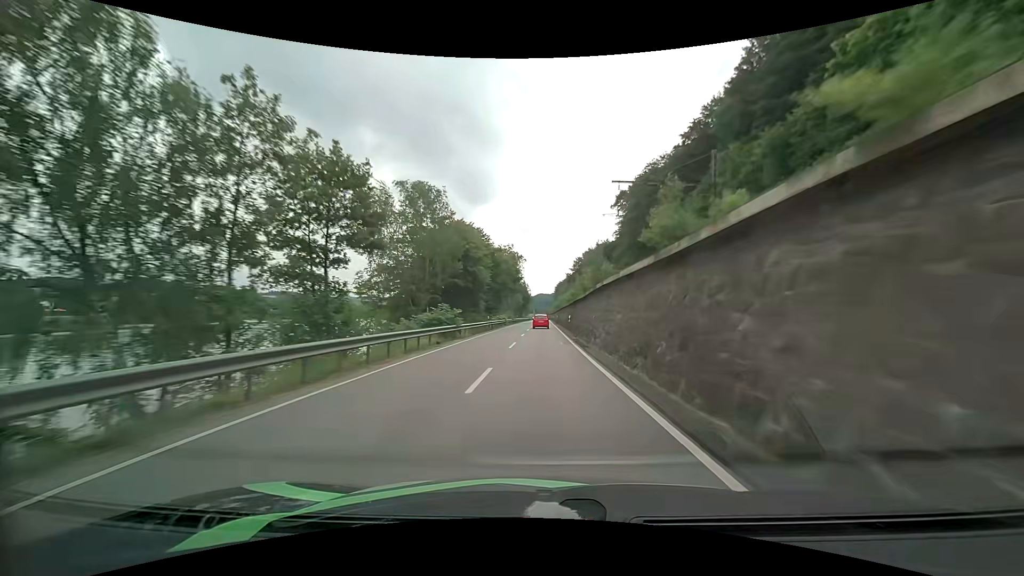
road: primary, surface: asphalt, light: Day
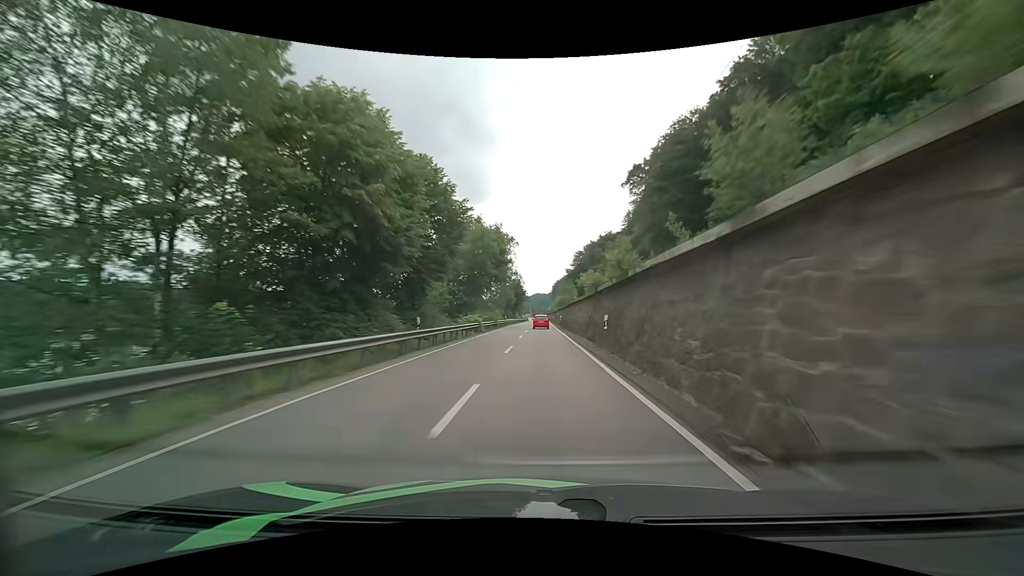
(+0.1, +26.8) m; +1°
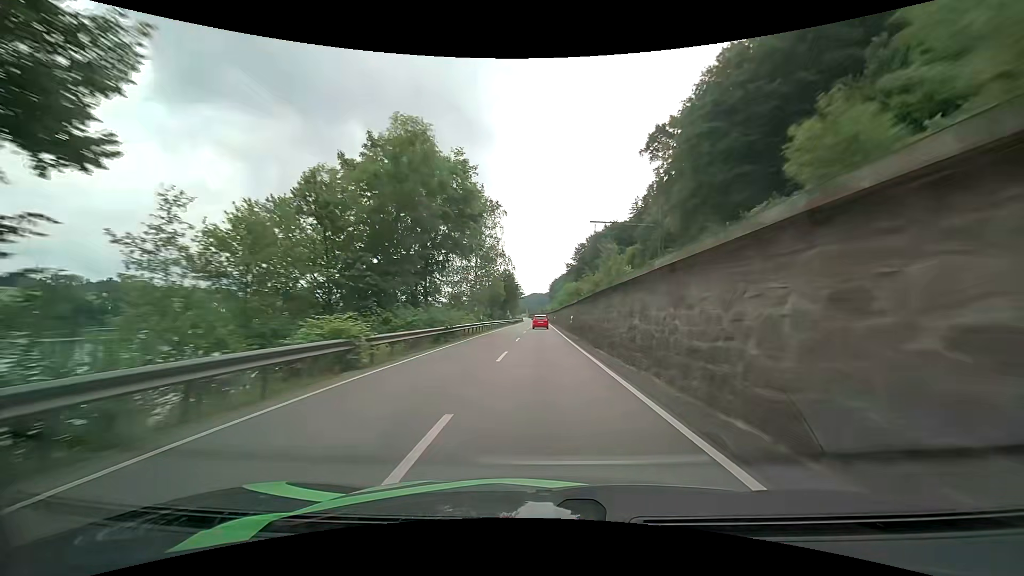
(0.0, +26.9) m; 0°
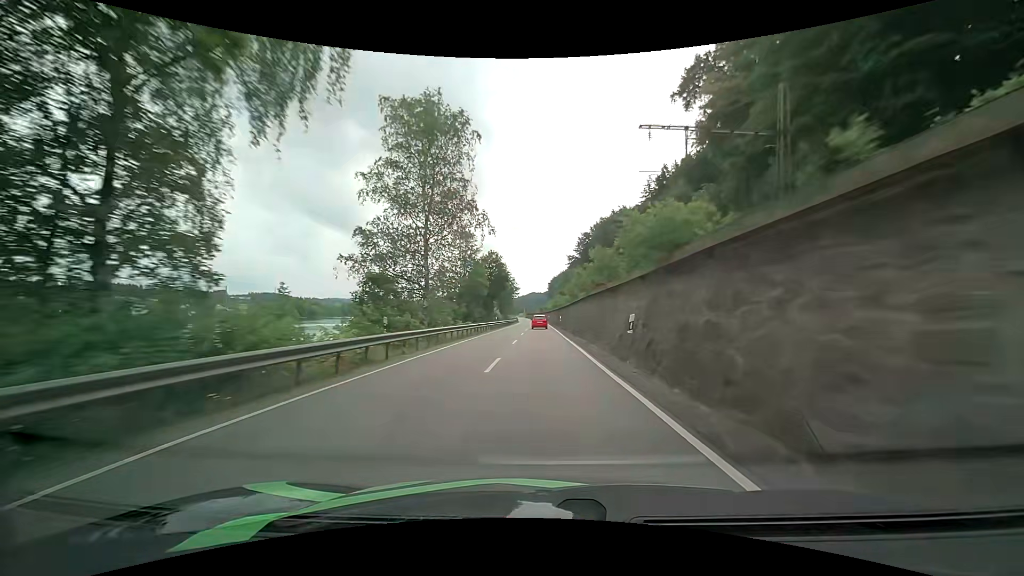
(0.0, +26.9) m; 0°
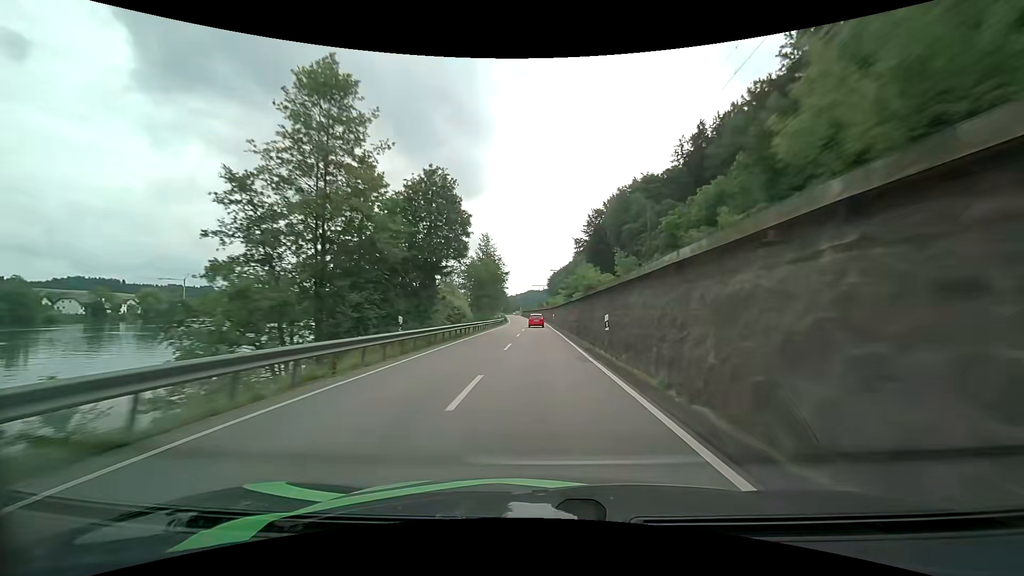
(0.0, +40.4) m; 0°
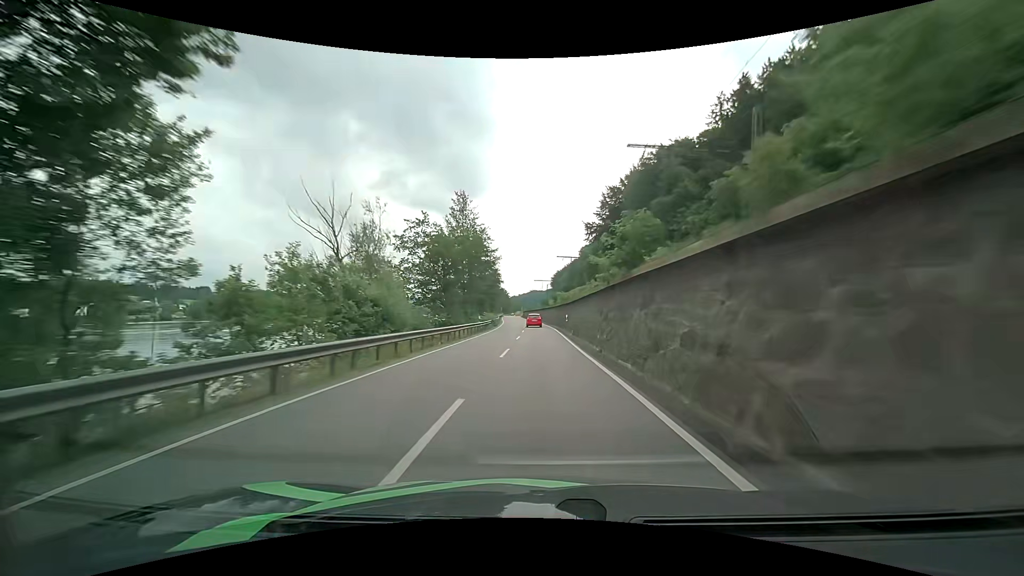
(0.0, +26.9) m; 0°
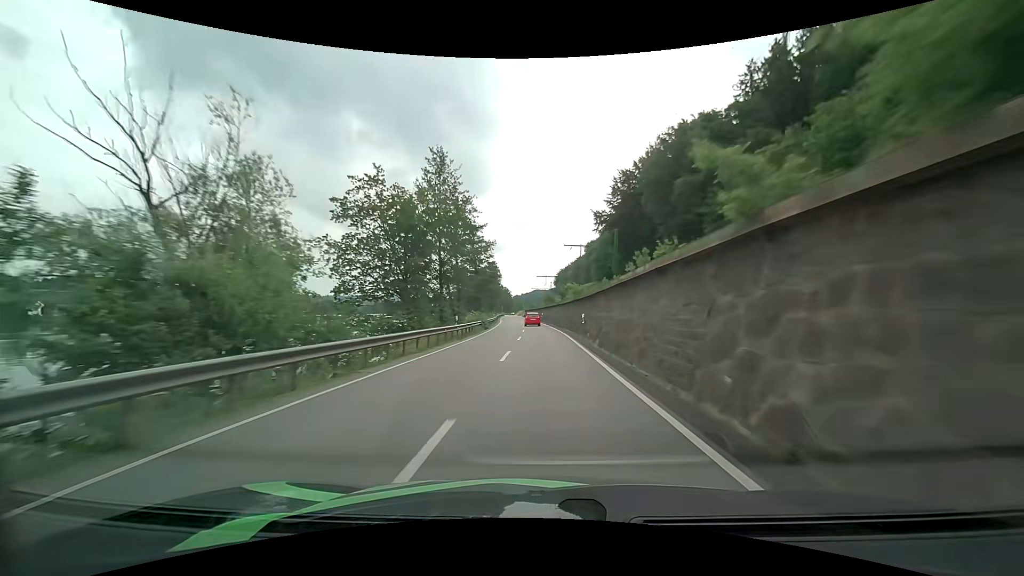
(-0.1, +13.5) m; 0°
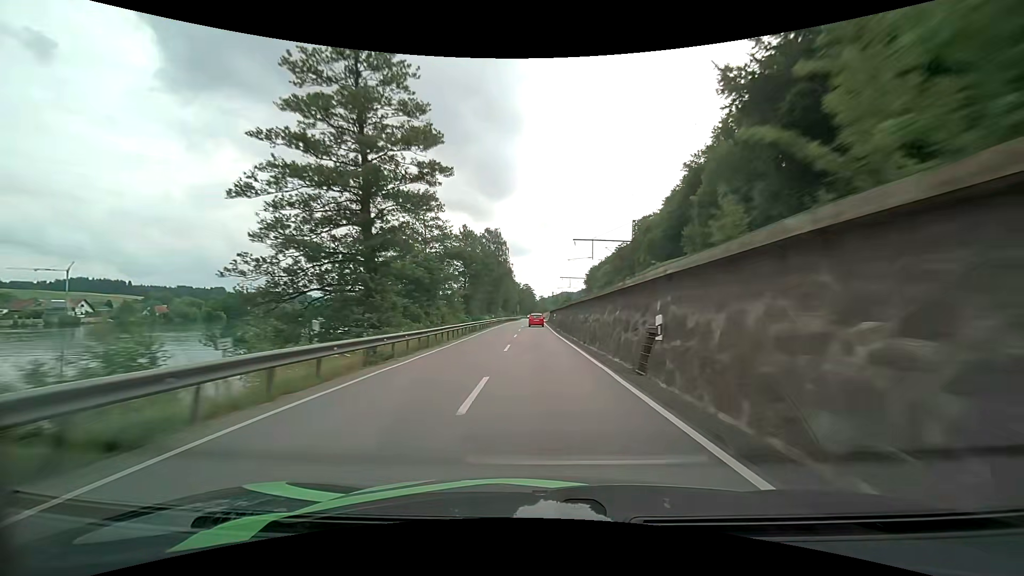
(-1.2, +67.2) m; -3°
